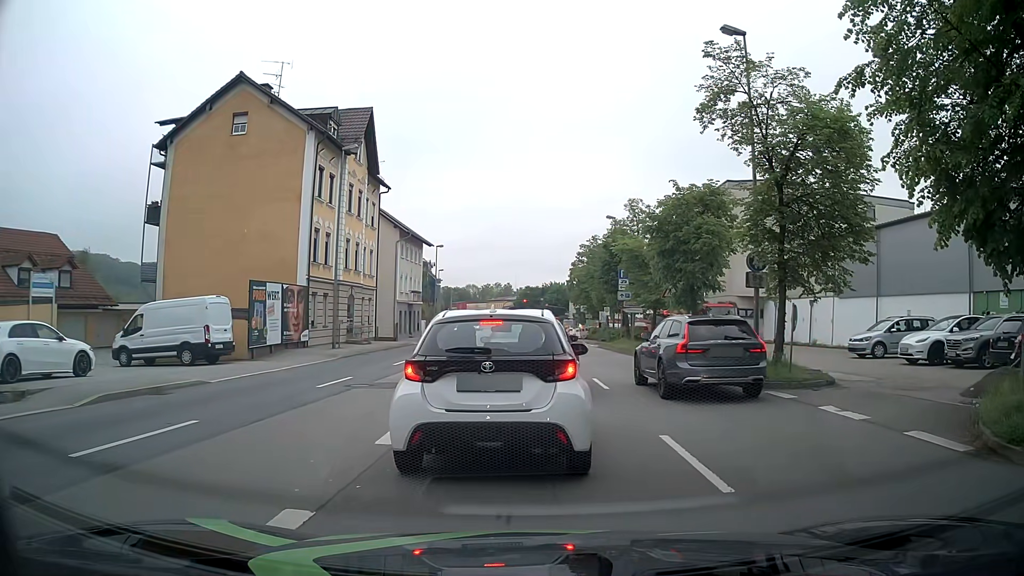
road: primary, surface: asphalt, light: Day
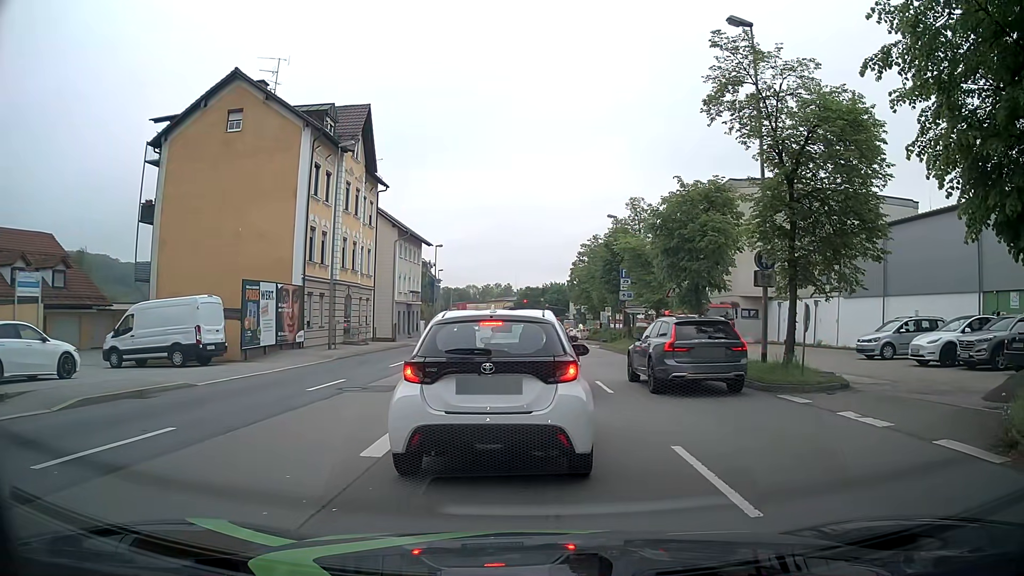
(0.0, +0.7) m; 0°
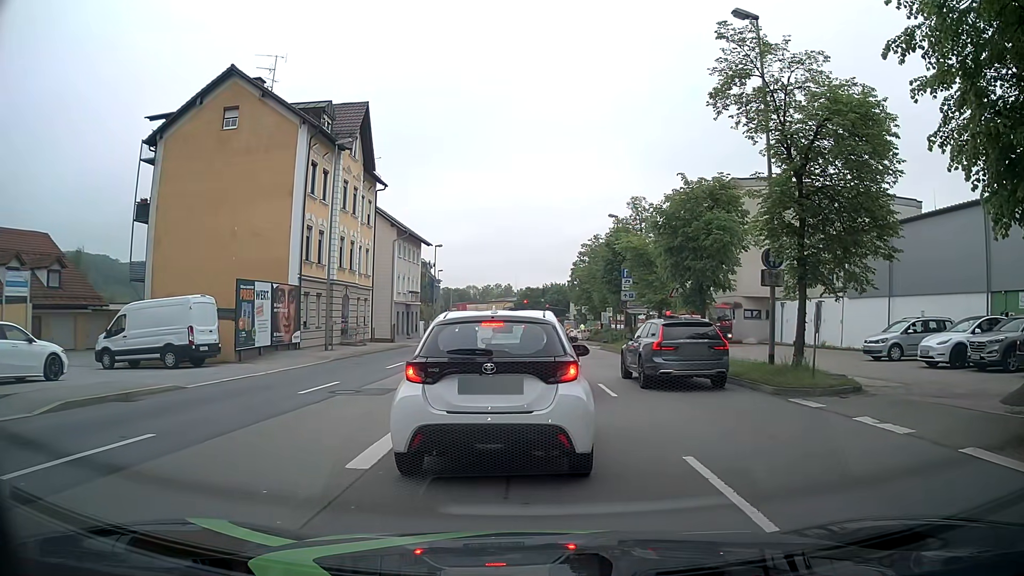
(0.0, +0.6) m; 0°
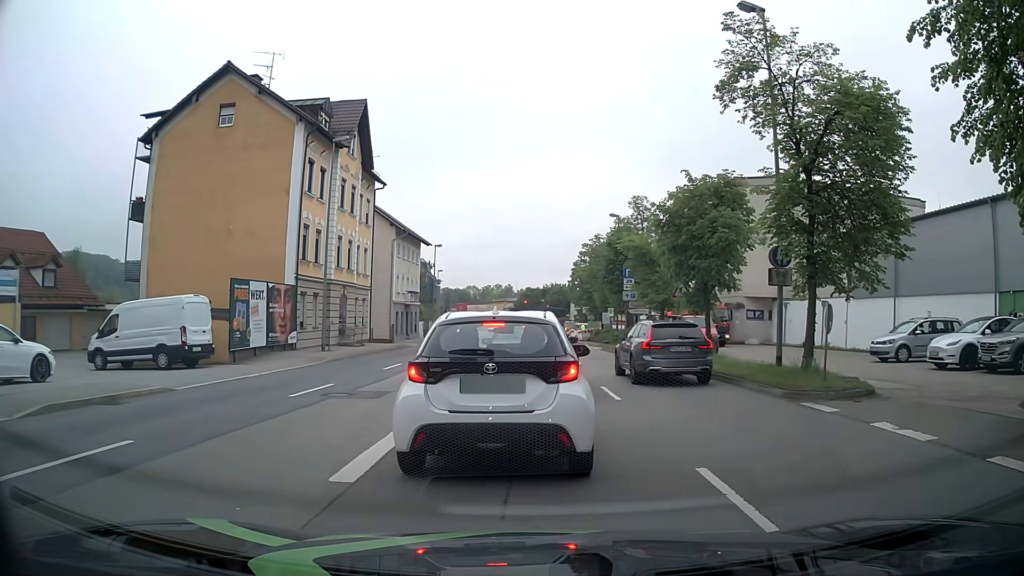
(0.0, +0.6) m; 0°
